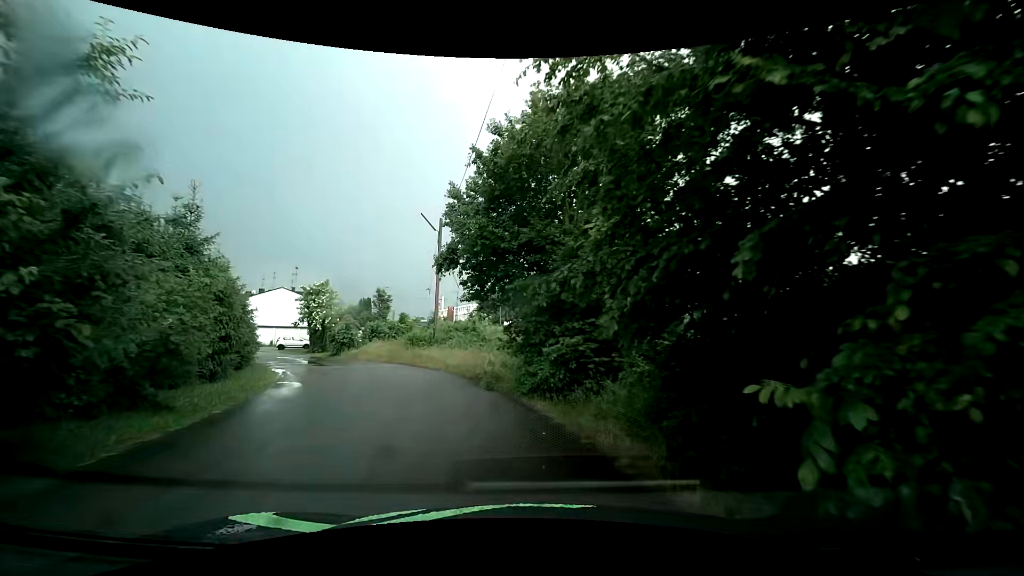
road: residential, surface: asphalt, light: Day
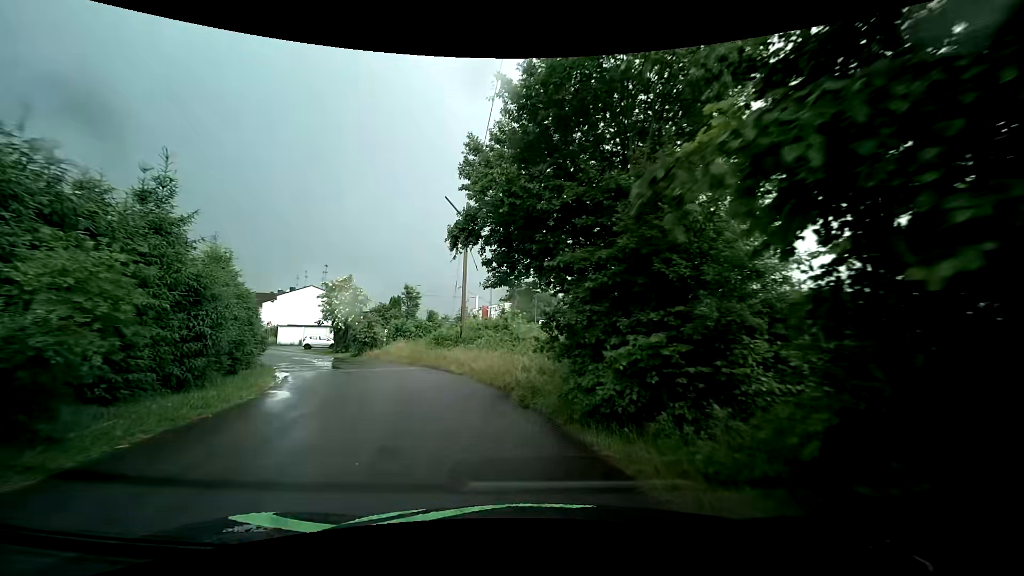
(-0.1, +3.6) m; -3°
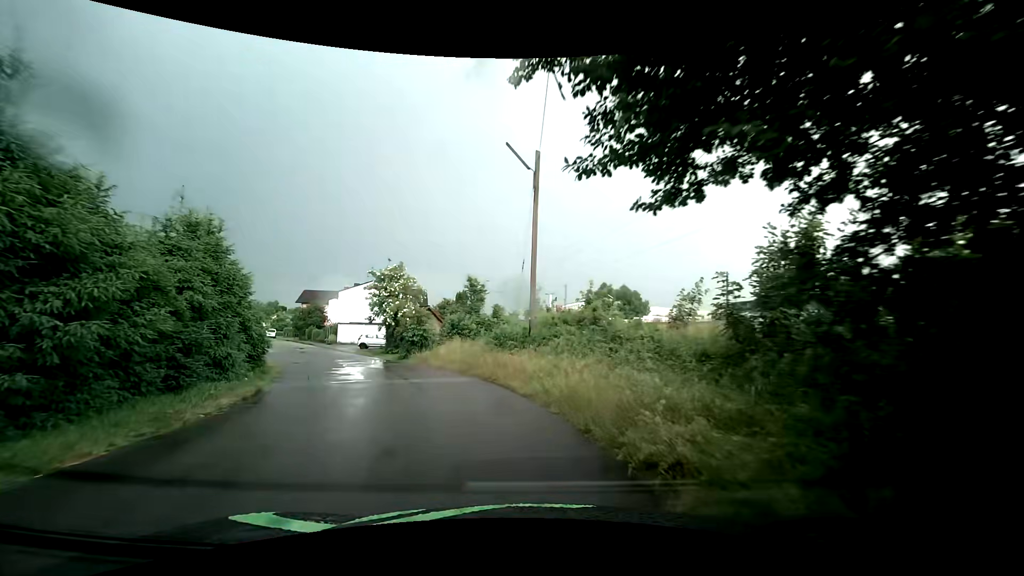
(-0.6, +7.3) m; -10°
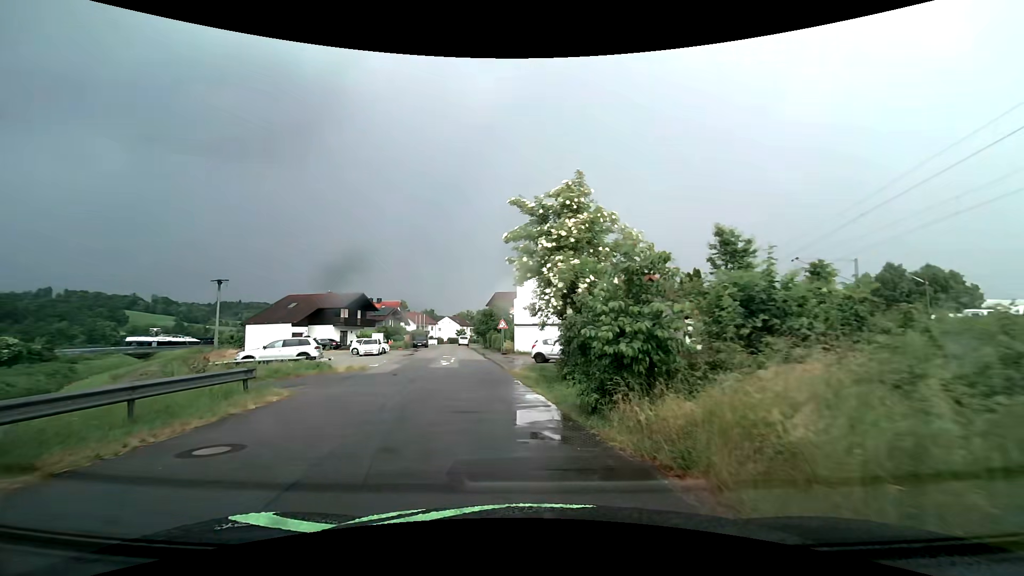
(-3.3, +19.2) m; -21°
(-1, +10) (-3, +20) (-5, +30) (-6, +39) (-8, +49) (-10, +59) (-12, +69) (-14, +79) (-17, +88) (-18, +98) m
